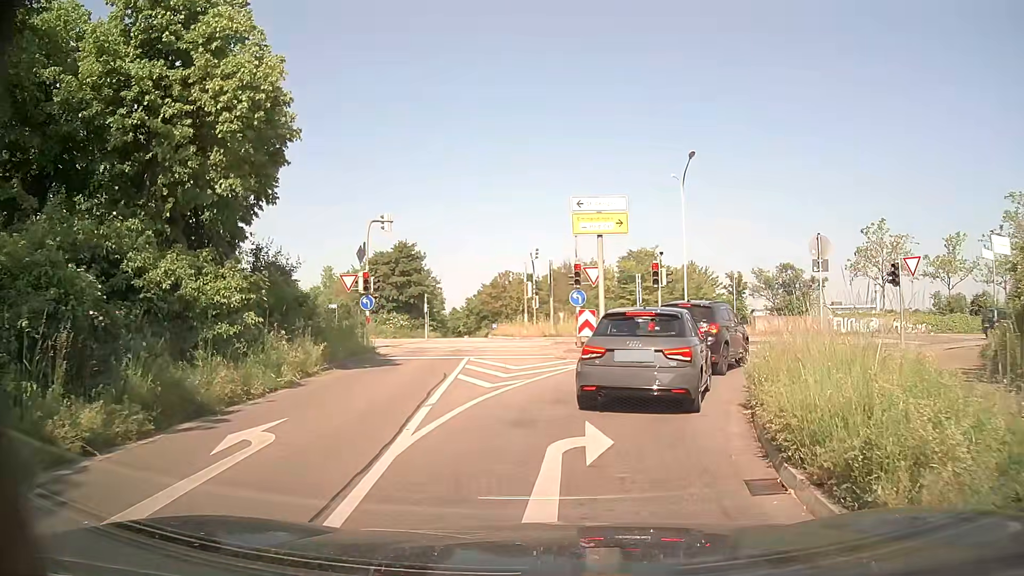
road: trunk_link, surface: asphalt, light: Day
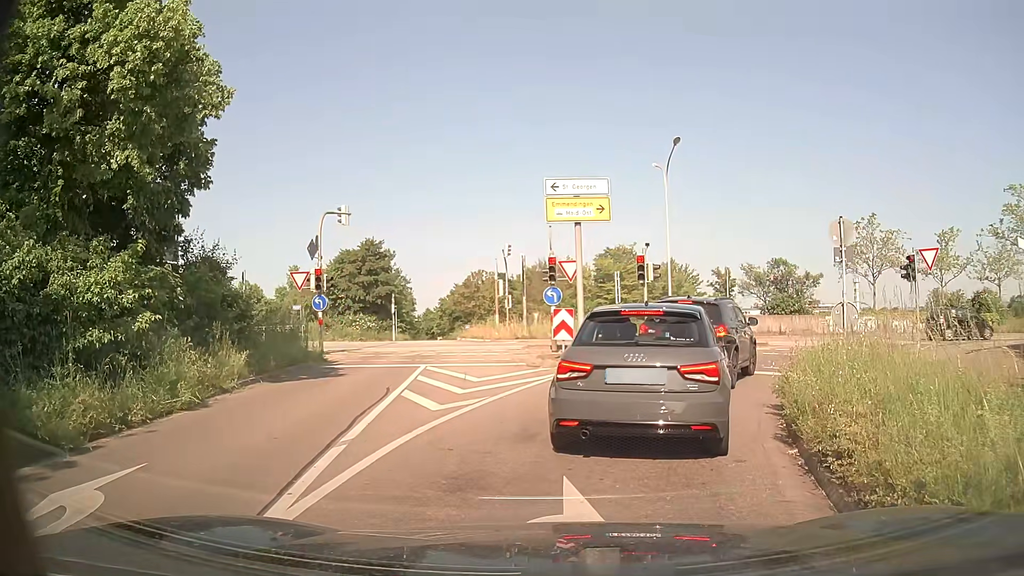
(+0.1, +2.6) m; +2°
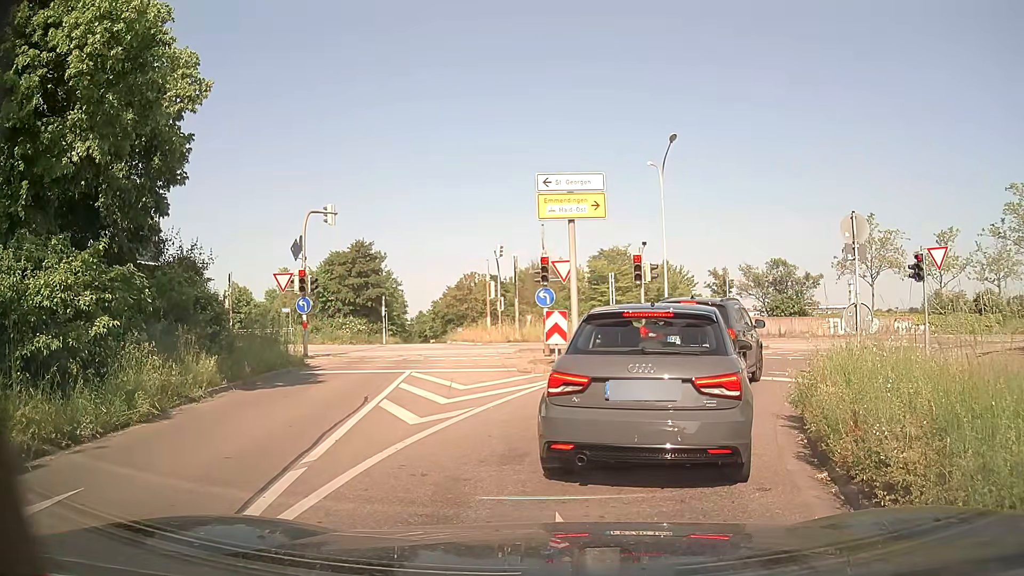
(0.0, +0.9) m; 0°
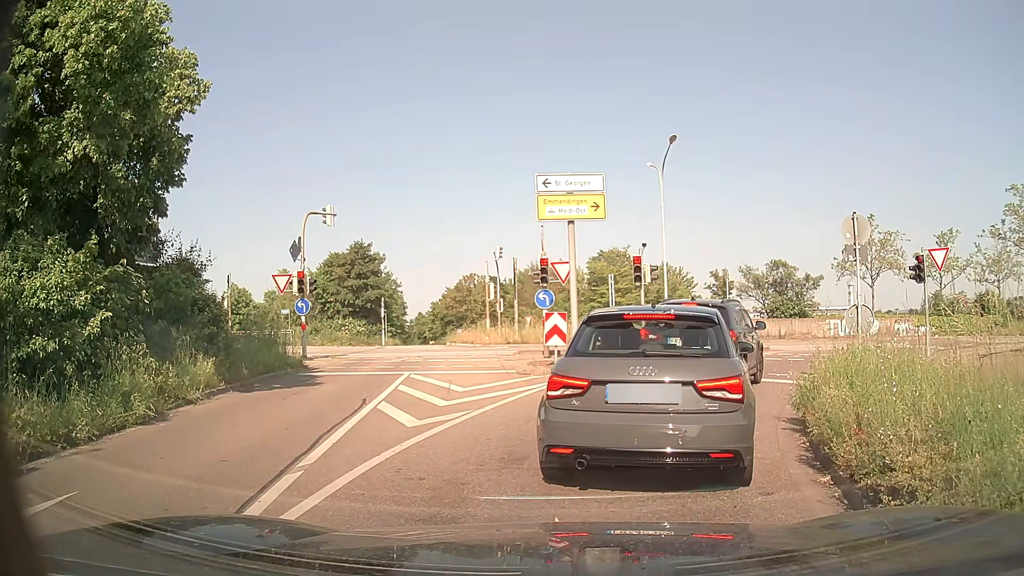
(0.0, +0.2) m; 0°
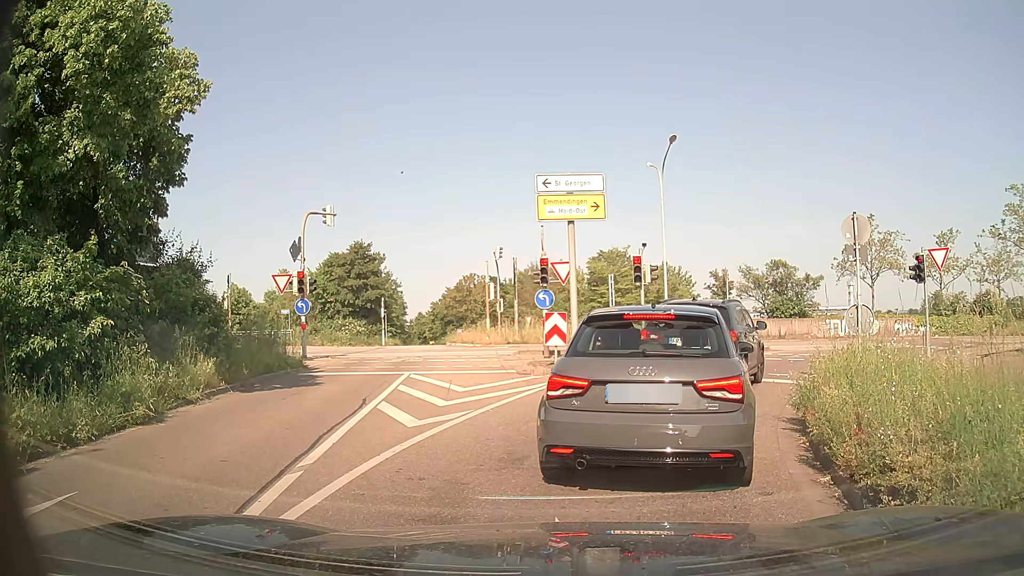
(0.0, 0.0) m; 0°
